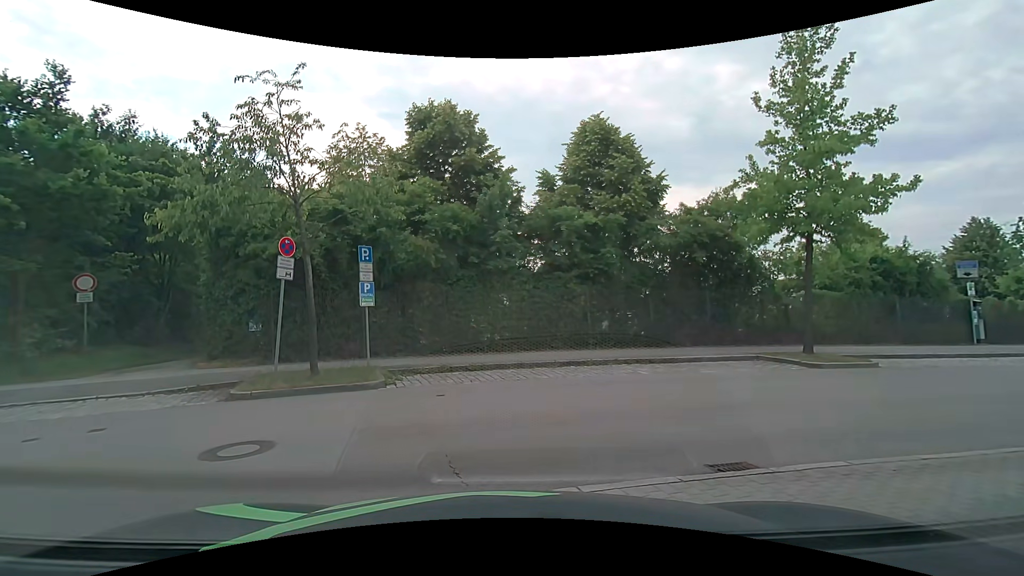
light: Day
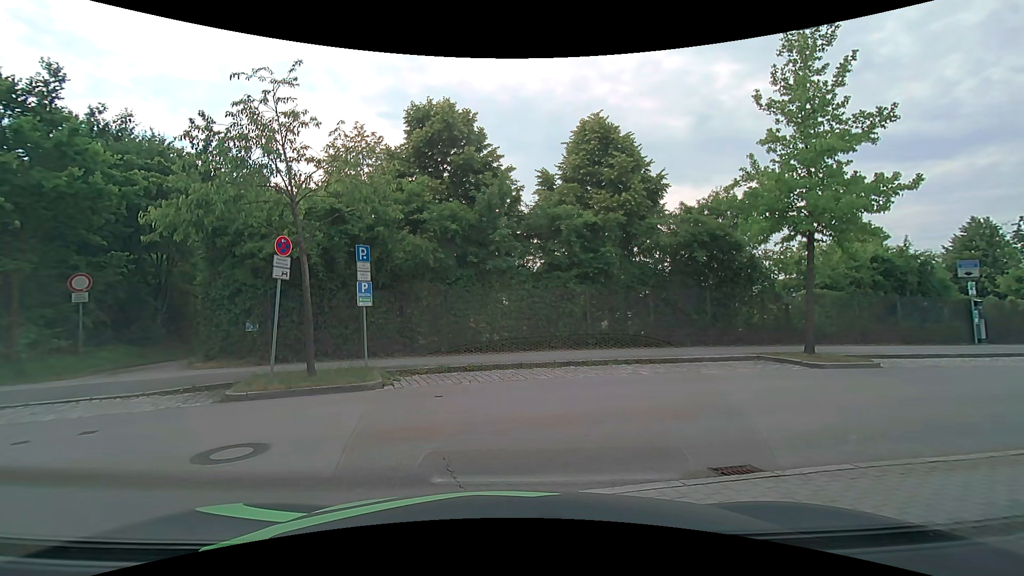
(0.0, +0.2) m; 0°
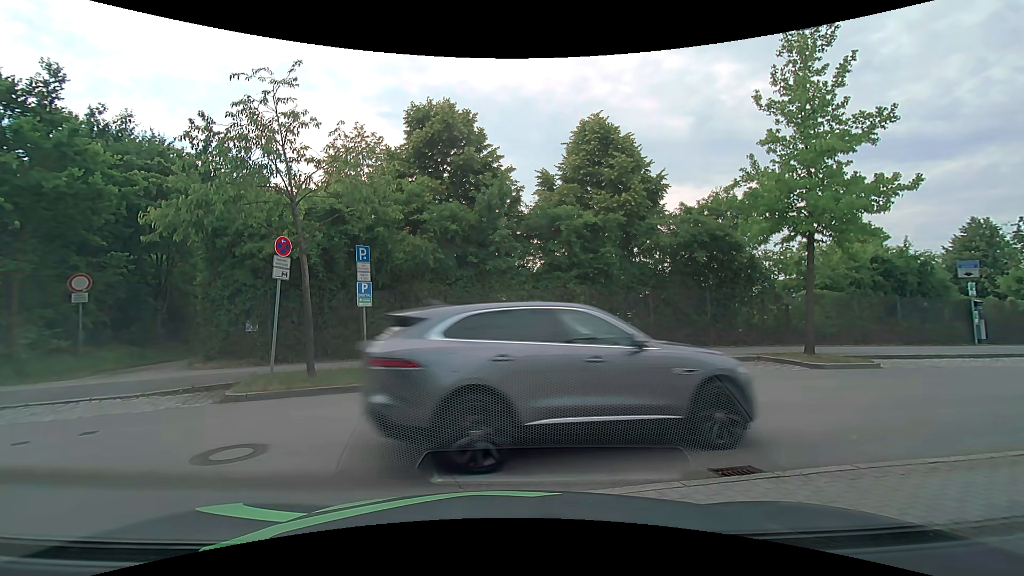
(0.0, 0.0) m; 0°
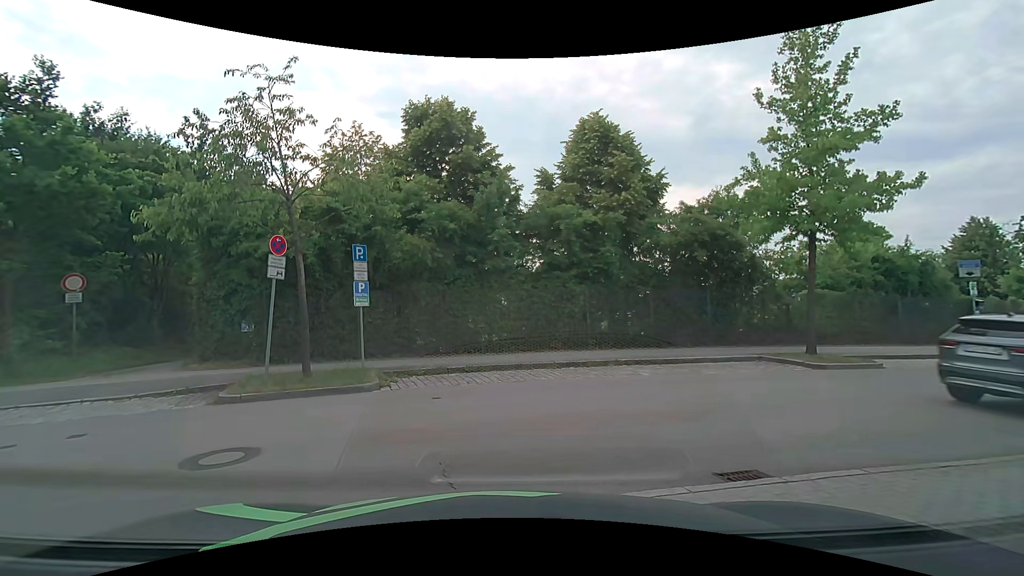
(0.0, +0.1) m; 0°
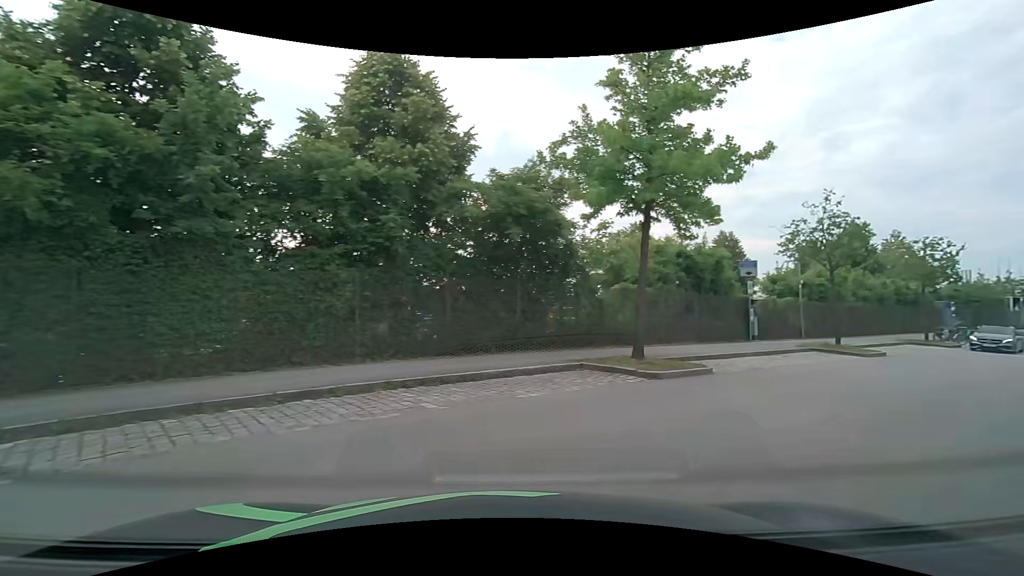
(+1.2, +5.3) m; +28°
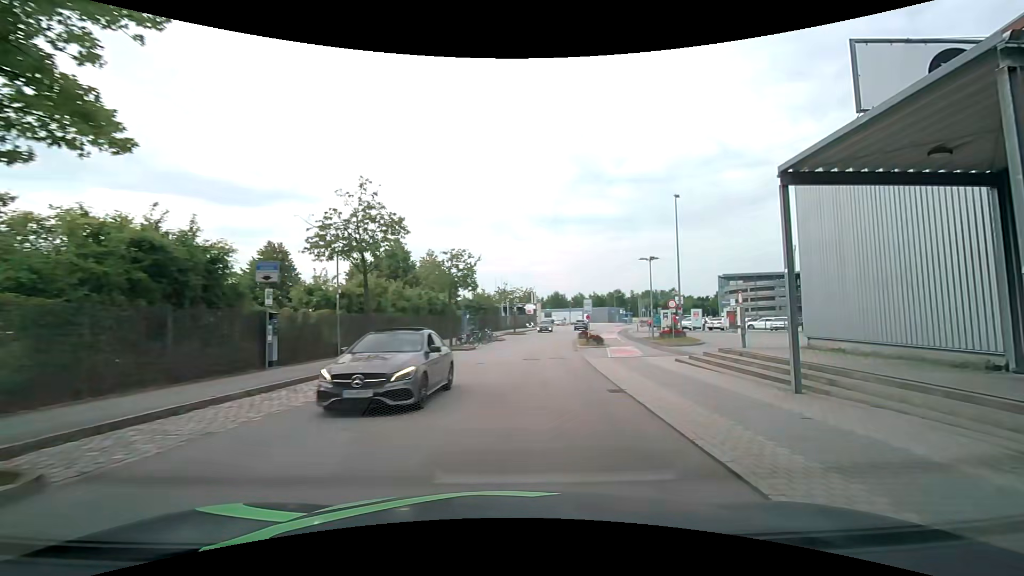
(+3.1, +6.2) m; +49°
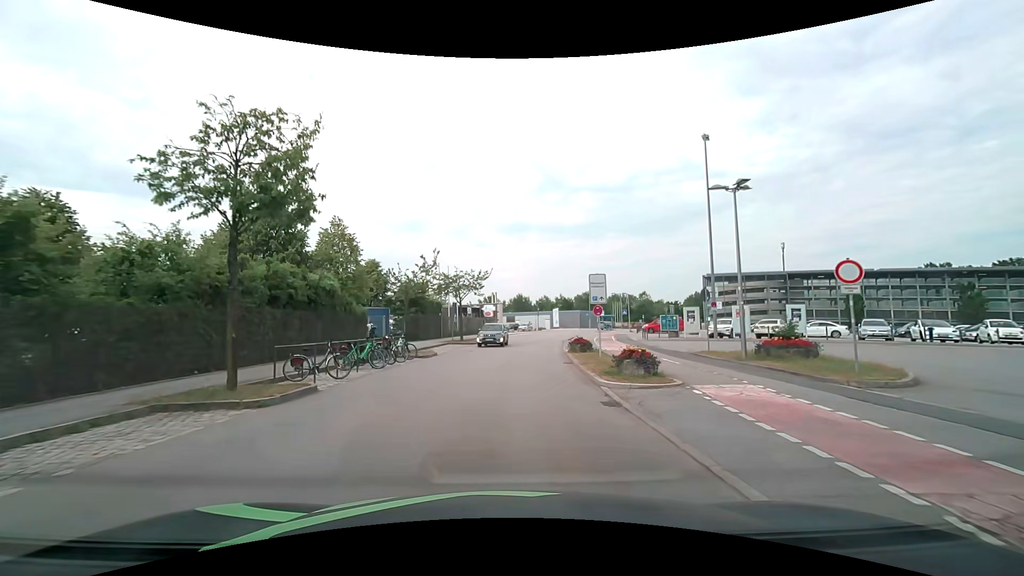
(+1.3, +21.3) m; +5°
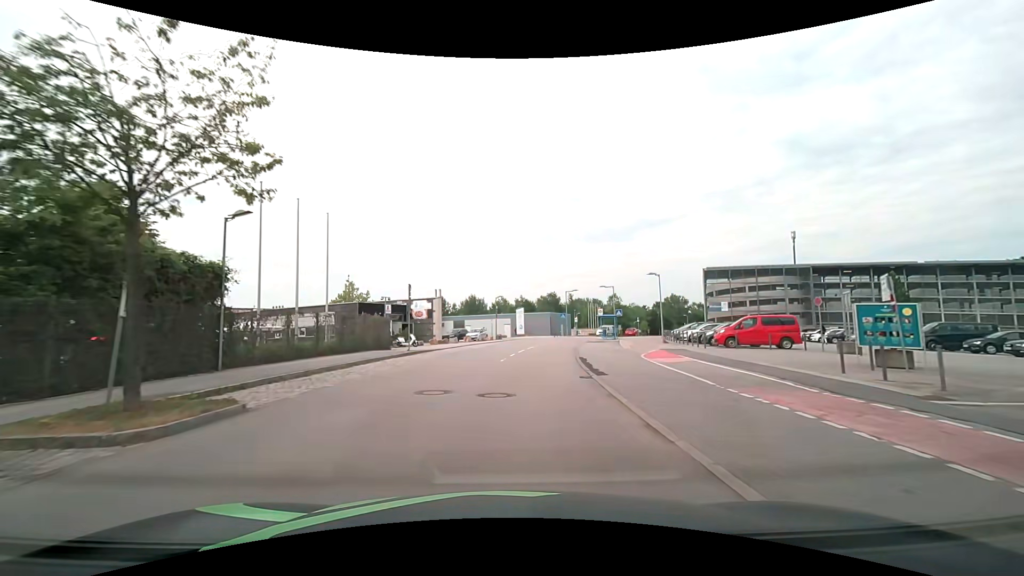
(+1.2, +30.8) m; +5°
(0, +10) (+1, +20) (+2, +30) (+4, +40) (+6, +50) (+8, +59) (+11, +69) (+15, +78) (+19, +87) (+23, +96) m
